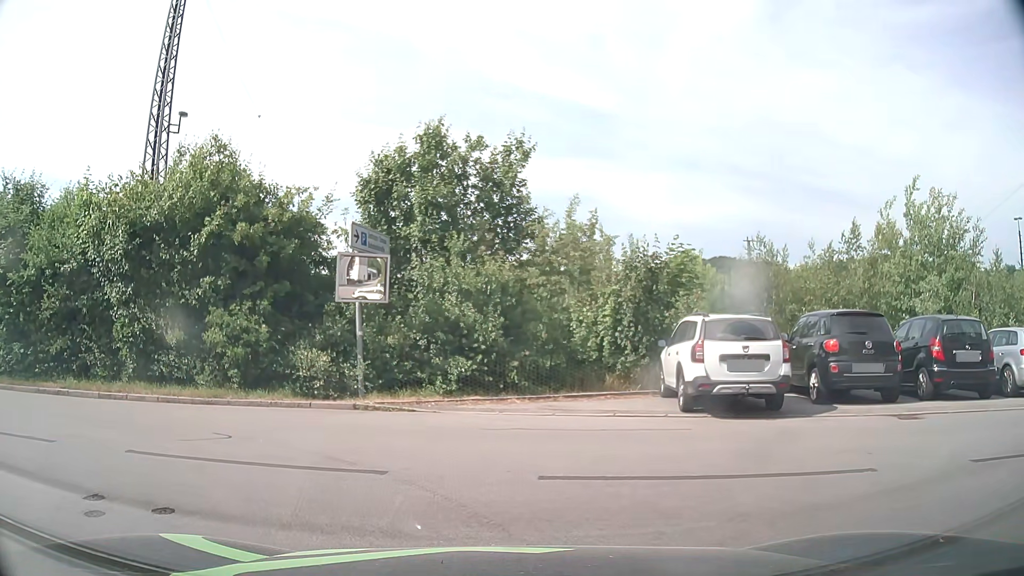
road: residential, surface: asphalt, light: Day
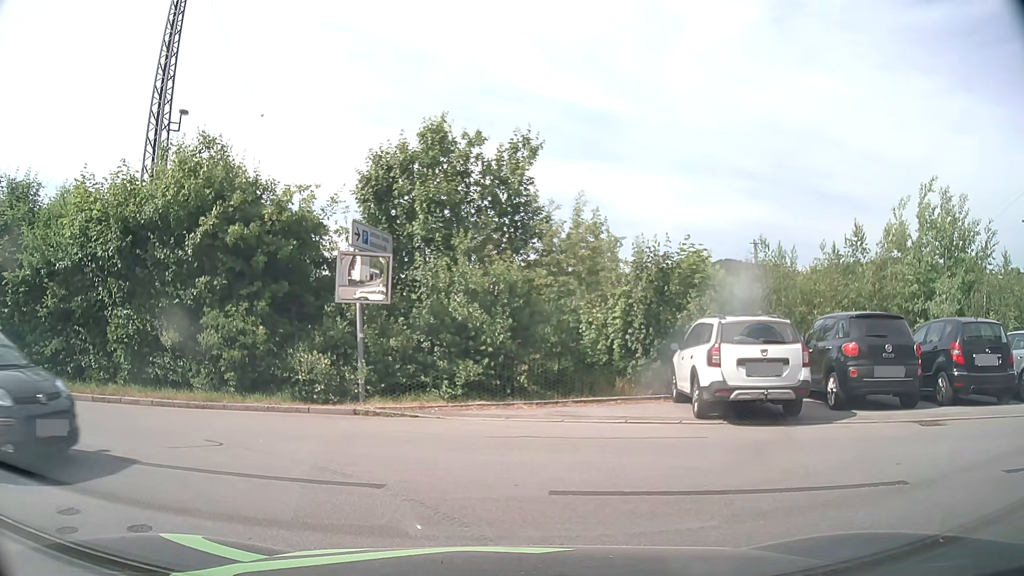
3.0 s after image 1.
(0.0, +0.5) m; 0°
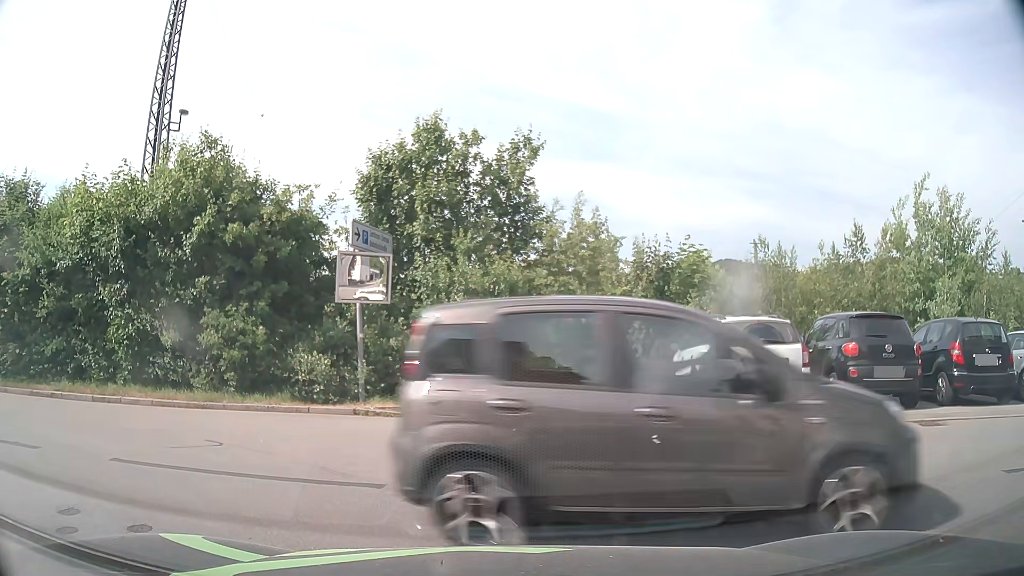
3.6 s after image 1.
(0.0, 0.0) m; 0°
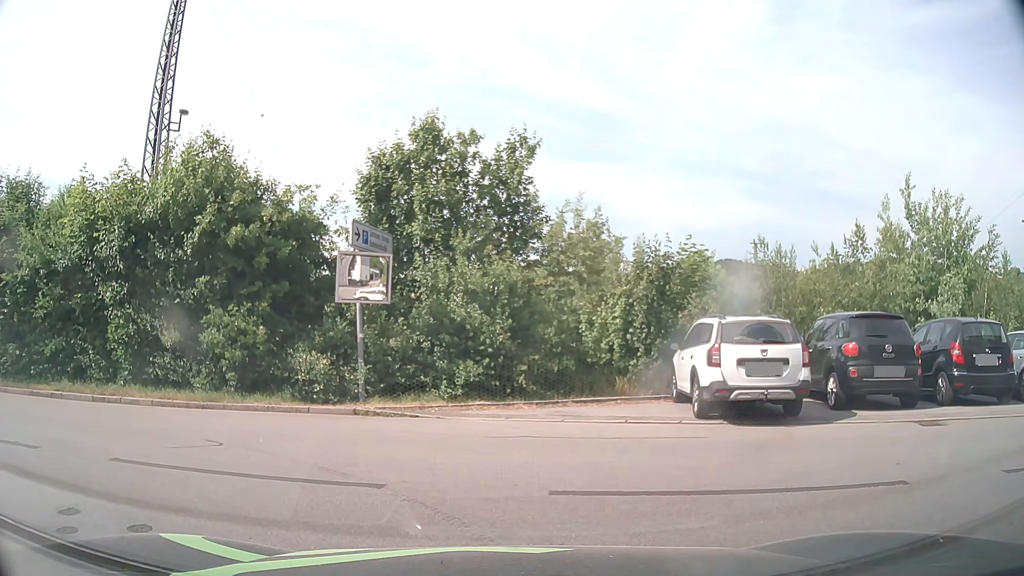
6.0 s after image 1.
(0.0, 0.0) m; 0°
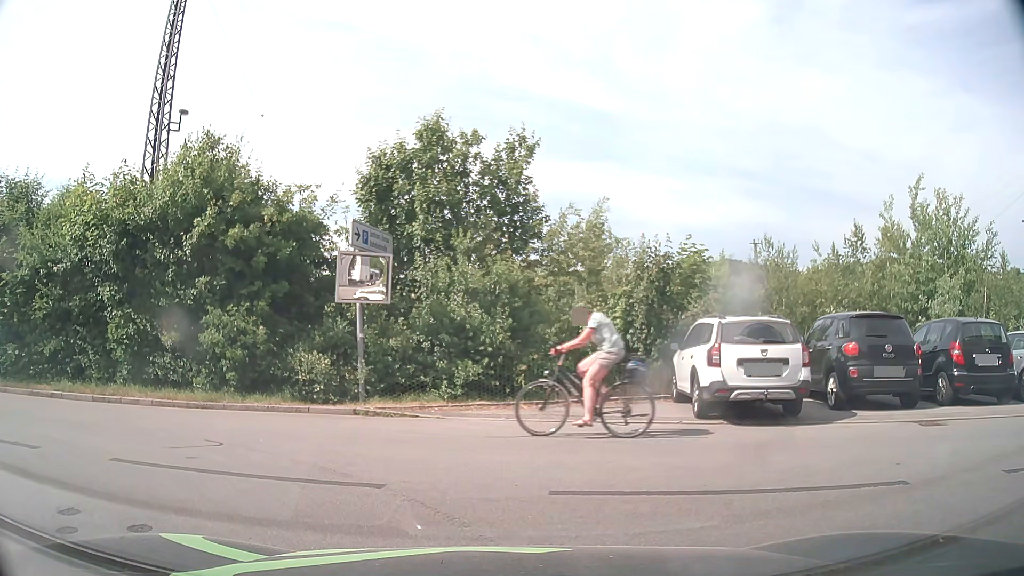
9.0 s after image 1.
(0.0, 0.0) m; 0°
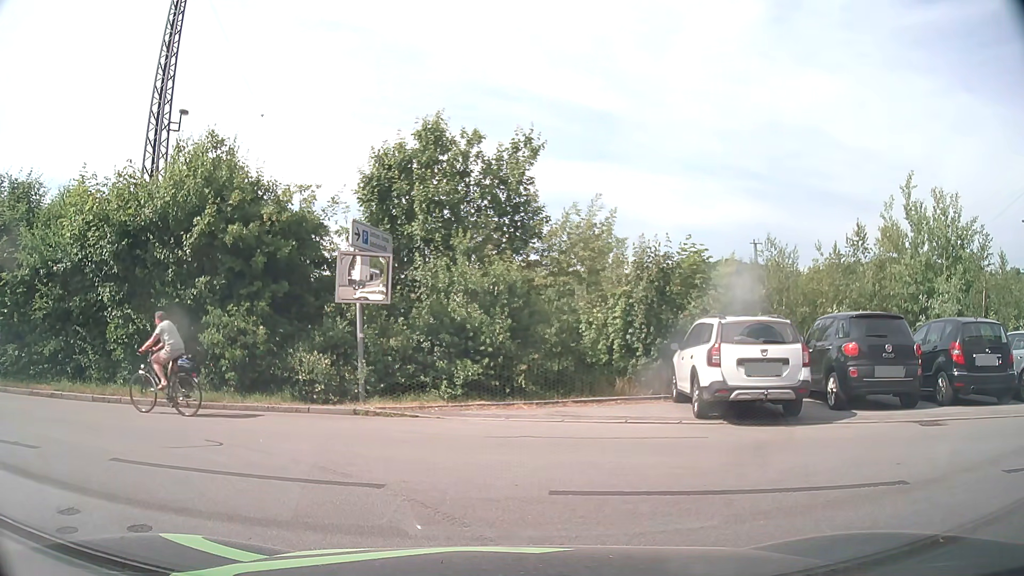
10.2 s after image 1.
(0.0, 0.0) m; 0°
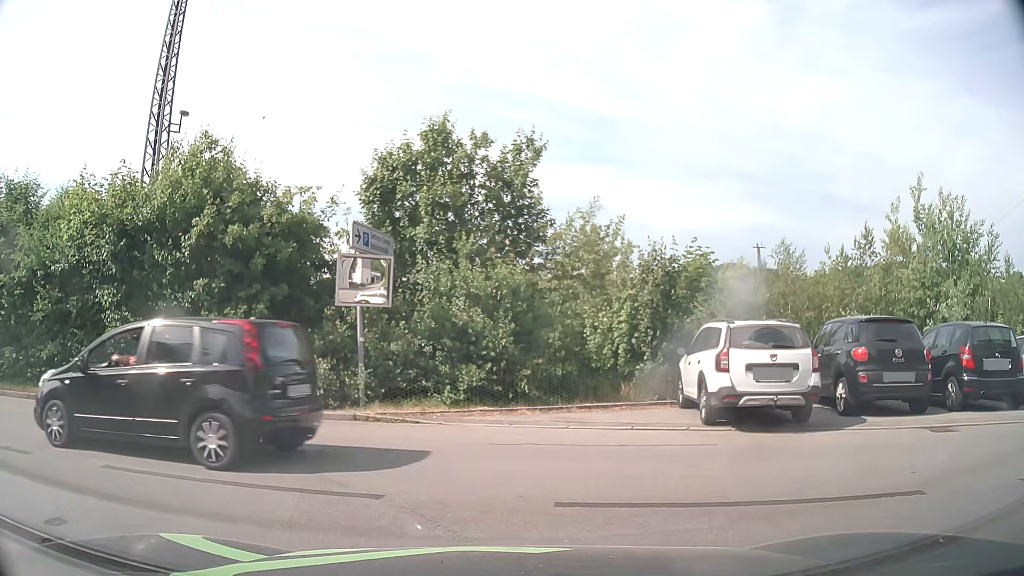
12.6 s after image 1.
(0.0, +0.2) m; 0°
